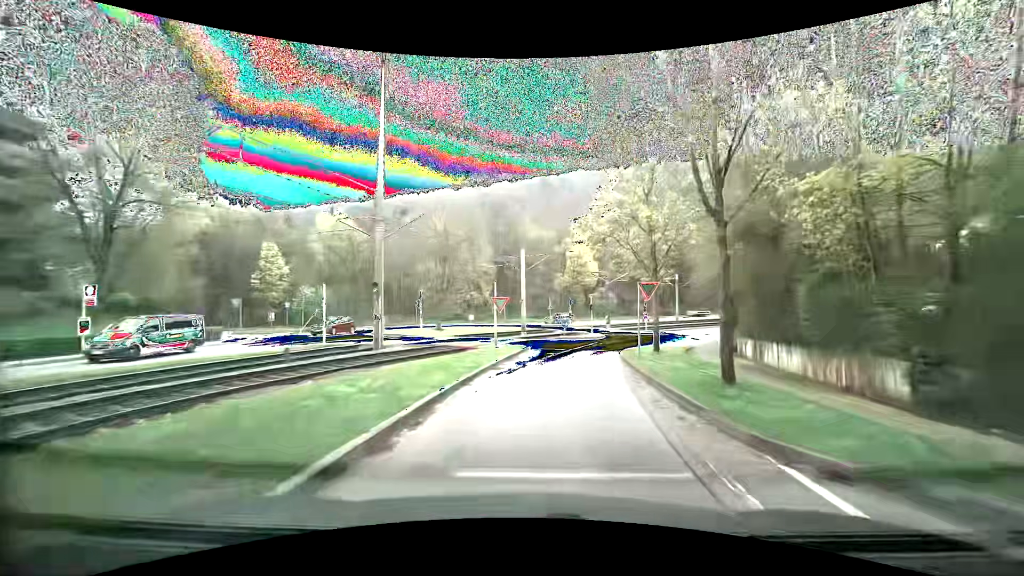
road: secondary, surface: asphalt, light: Day
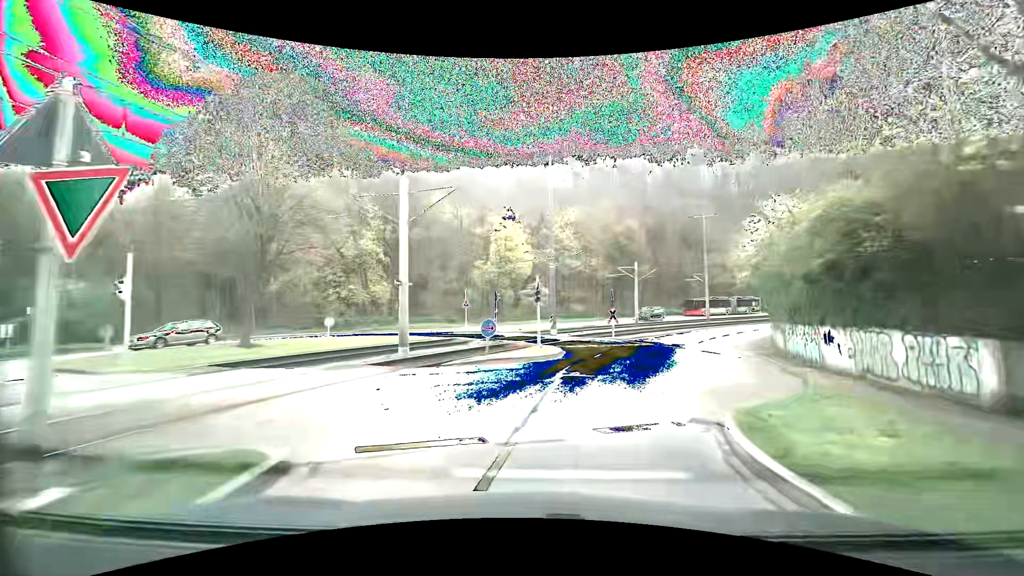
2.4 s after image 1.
(+1.7, +20.2) m; +9°
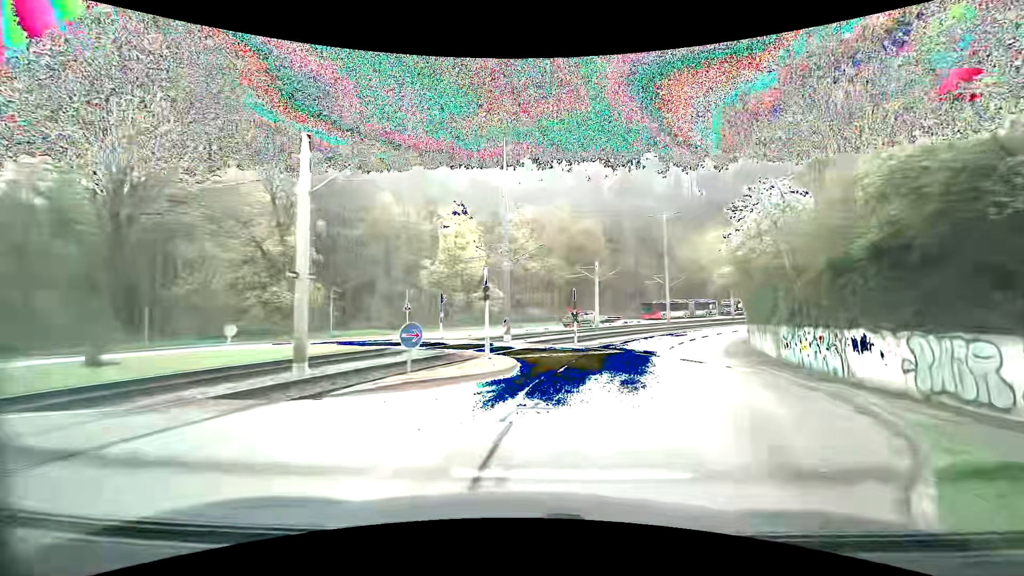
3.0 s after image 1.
(+0.3, +4.9) m; +6°
(+1, +10) (+3, +20) (+6, +29) (+9, +39) (+14, +48) (+19, +56) (+25, +64) (+32, +71) (+40, +78) (+48, +83) m
